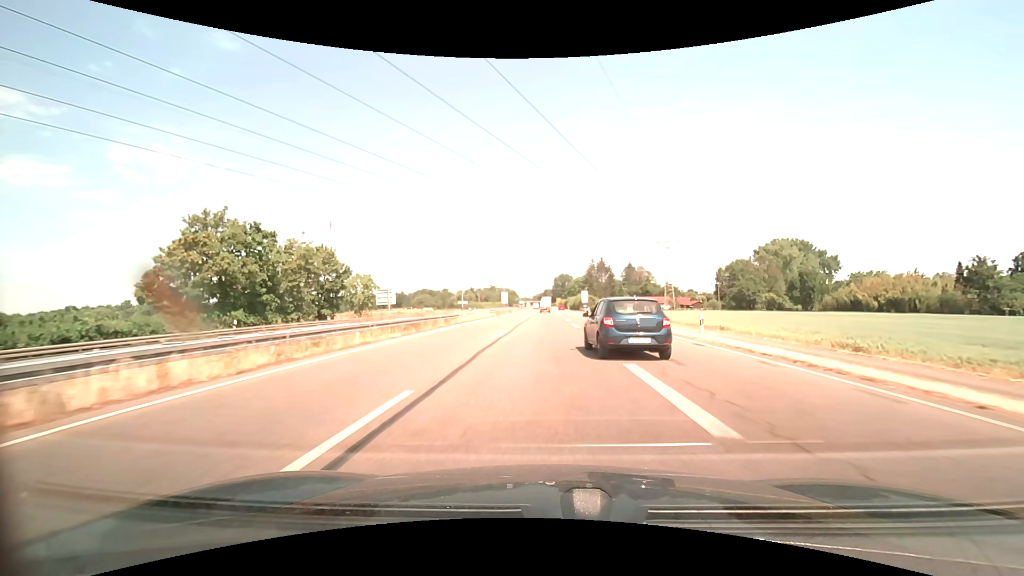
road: trunk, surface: asphalt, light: Day
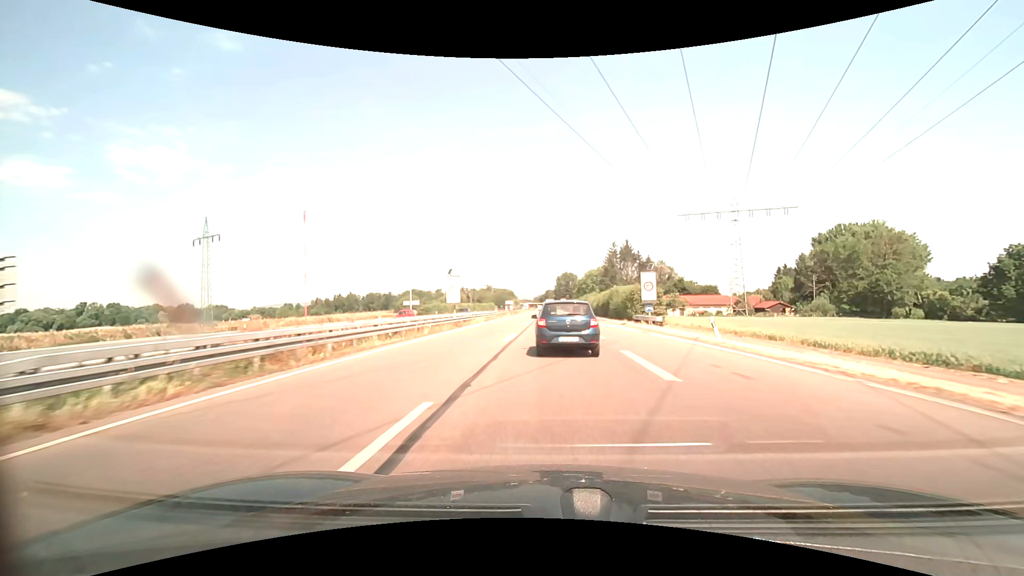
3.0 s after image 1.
(-0.1, +55.9) m; 0°
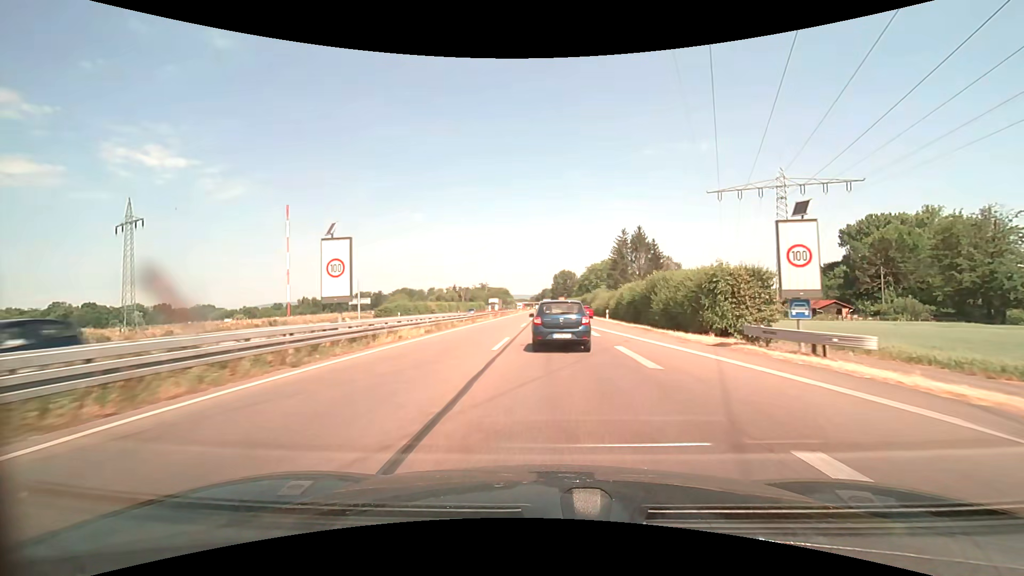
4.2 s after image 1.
(+0.1, +22.5) m; 0°
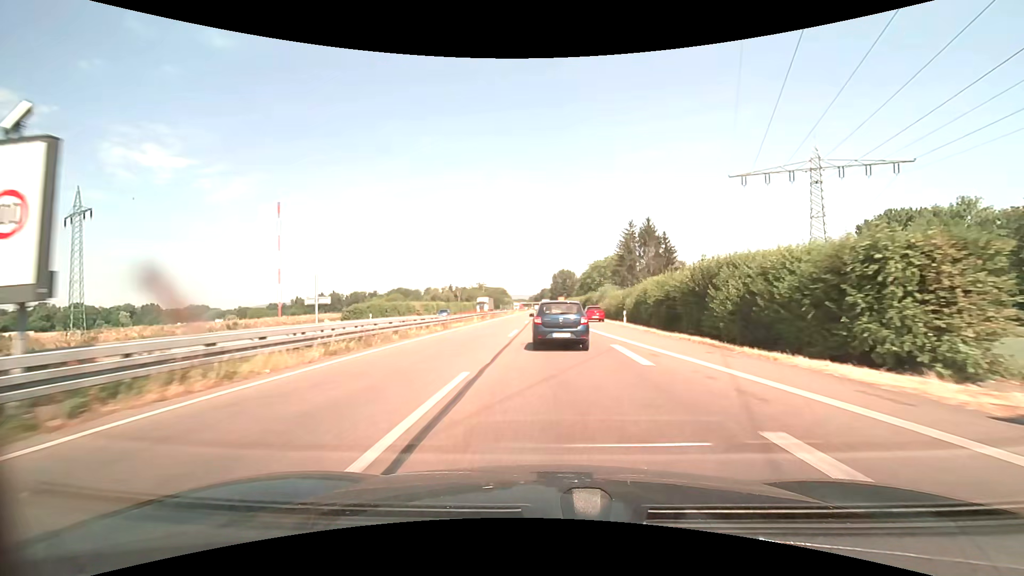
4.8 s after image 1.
(0.0, +11.3) m; 0°
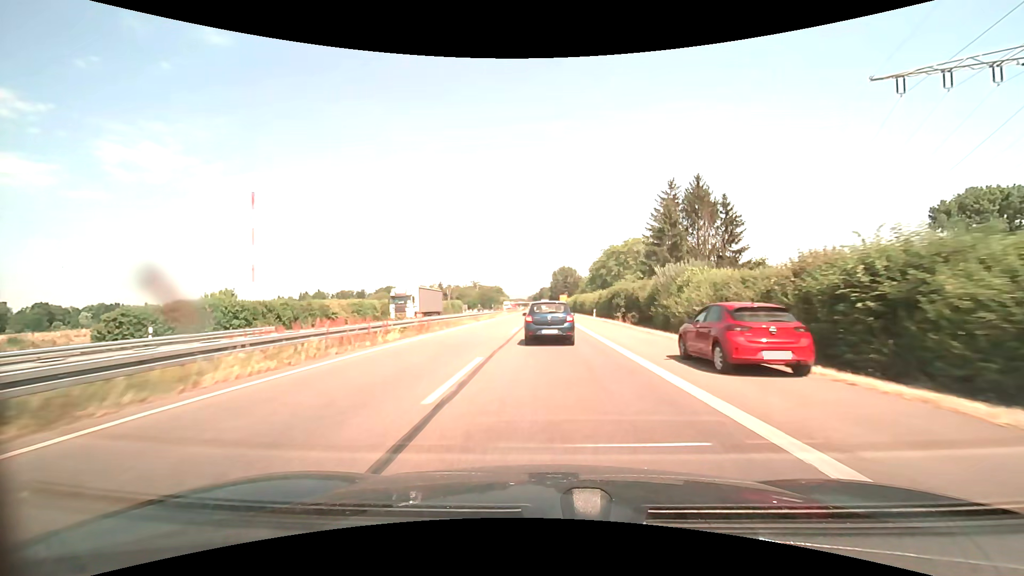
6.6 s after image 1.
(+0.1, +34.1) m; 0°
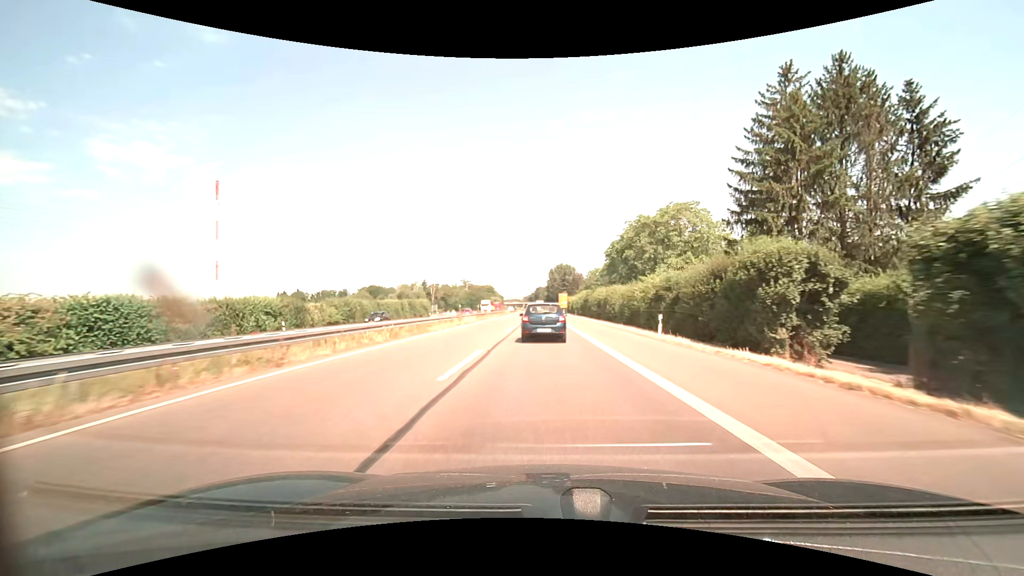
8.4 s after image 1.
(+0.1, +34.8) m; 0°
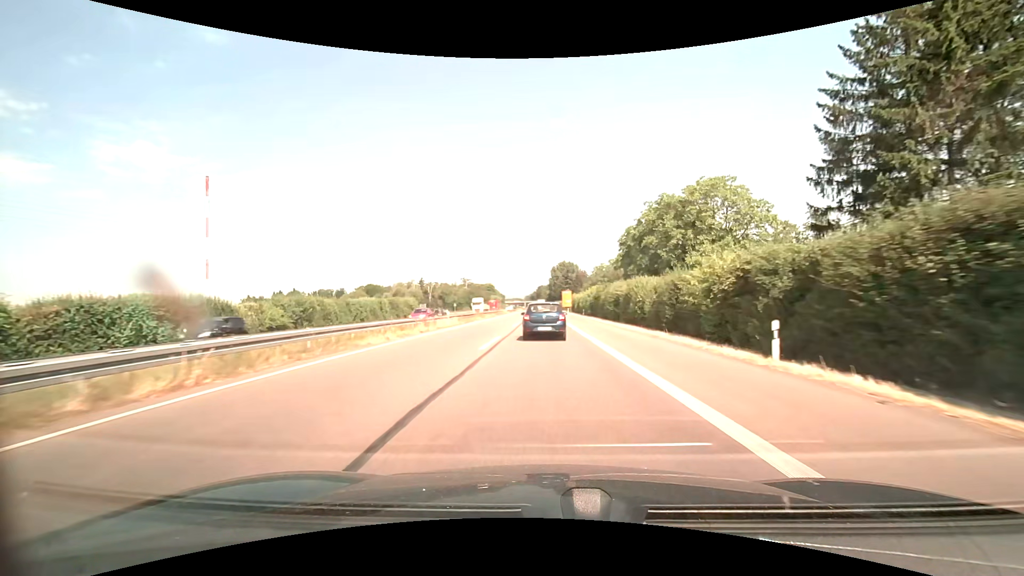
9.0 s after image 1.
(0.0, +11.8) m; 0°
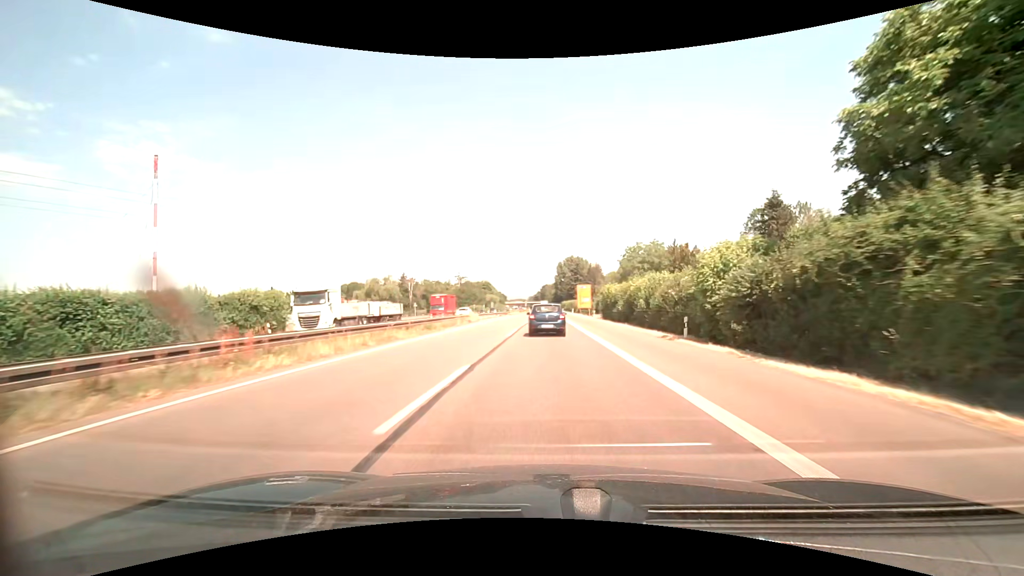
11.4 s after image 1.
(-0.4, +47.4) m; -1°
(0, +10) (0, +20) (0, +30) (0, +40) (0, +50) (0, +60) (+1, +70) (+1, +80) (+1, +90) (+1, +100) m
